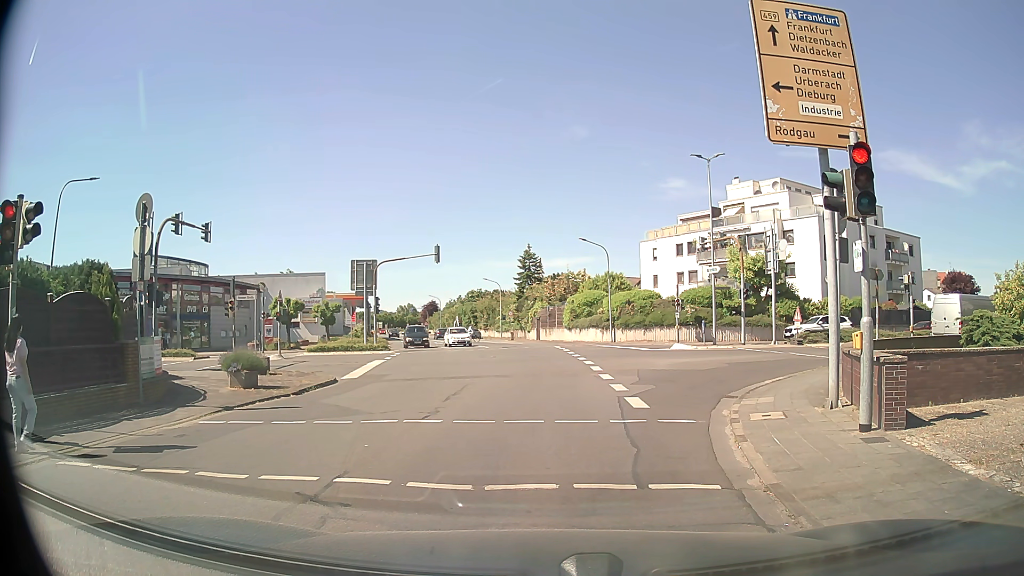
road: tertiary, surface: asphalt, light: Day
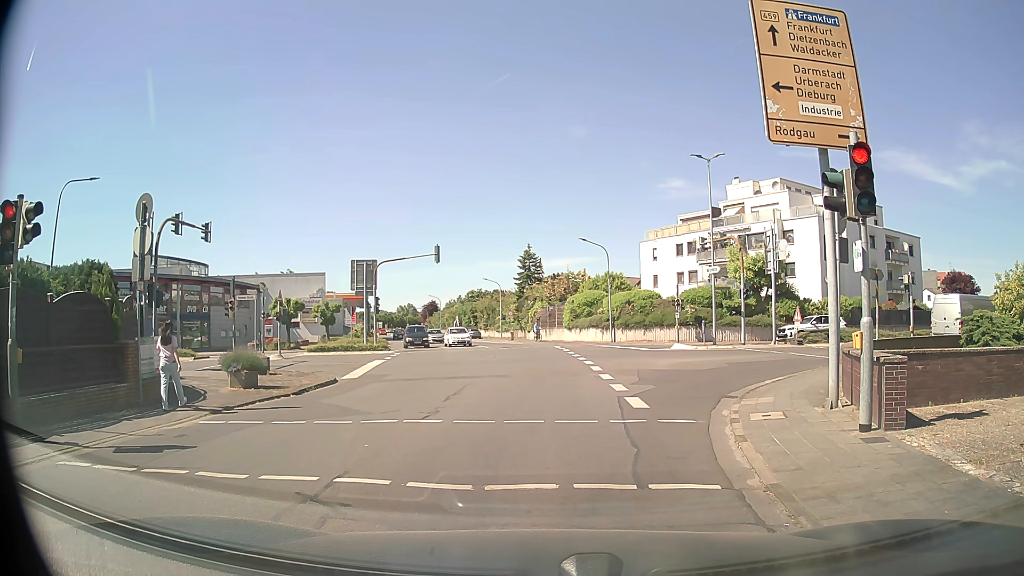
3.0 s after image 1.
(0.0, 0.0) m; 0°
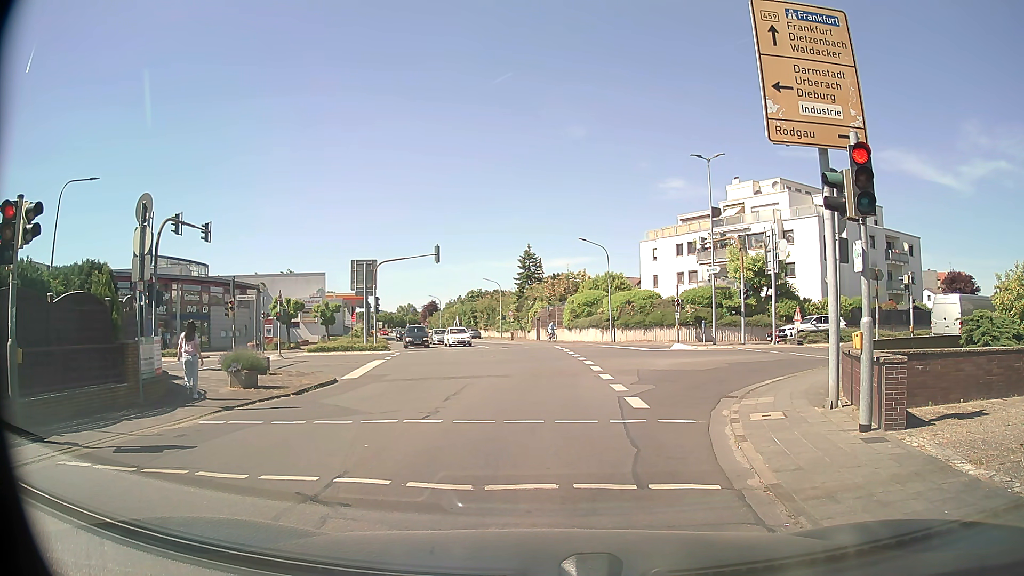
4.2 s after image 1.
(0.0, 0.0) m; 0°
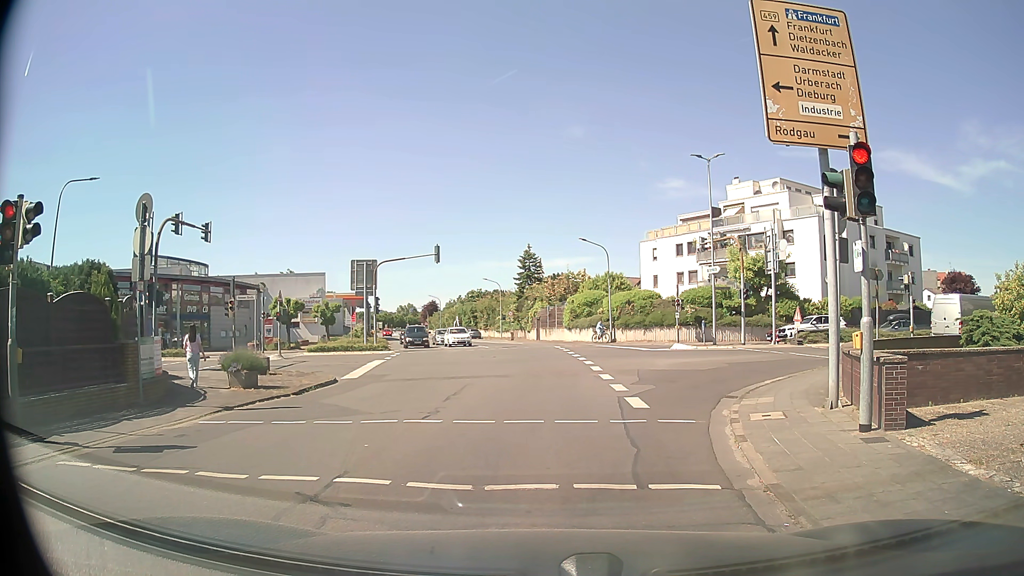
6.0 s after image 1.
(0.0, 0.0) m; 0°
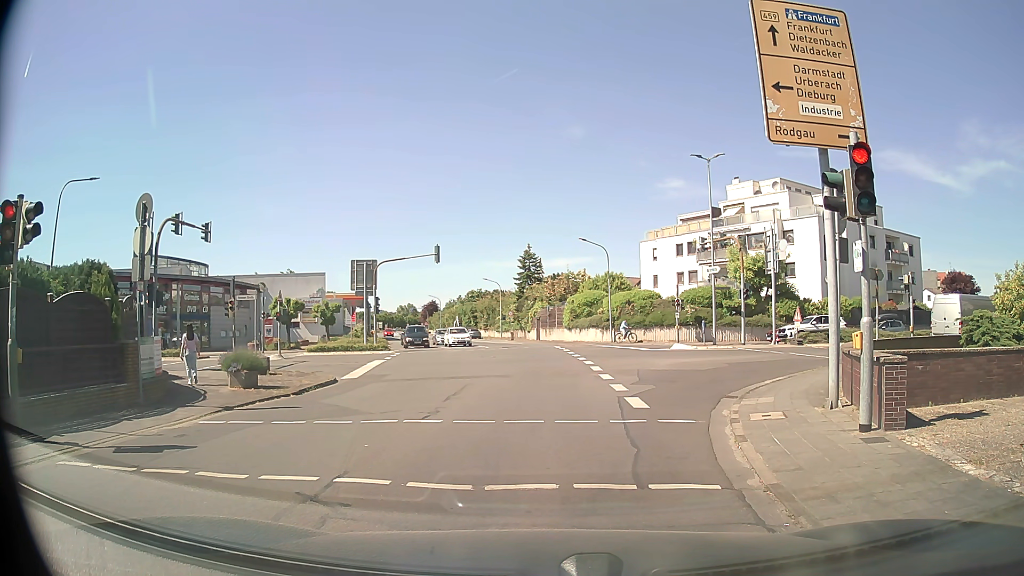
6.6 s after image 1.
(0.0, 0.0) m; 0°
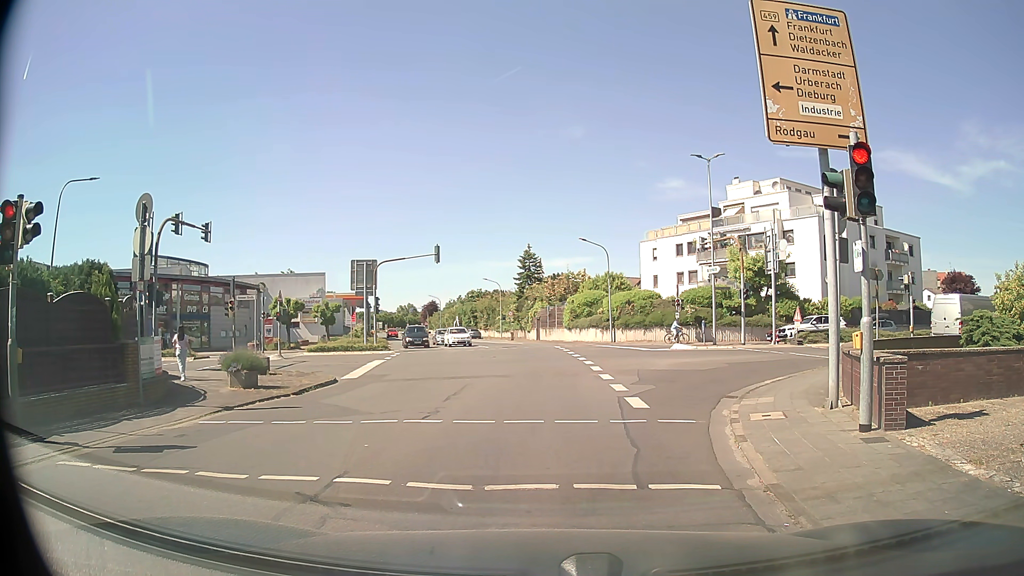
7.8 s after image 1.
(0.0, 0.0) m; 0°
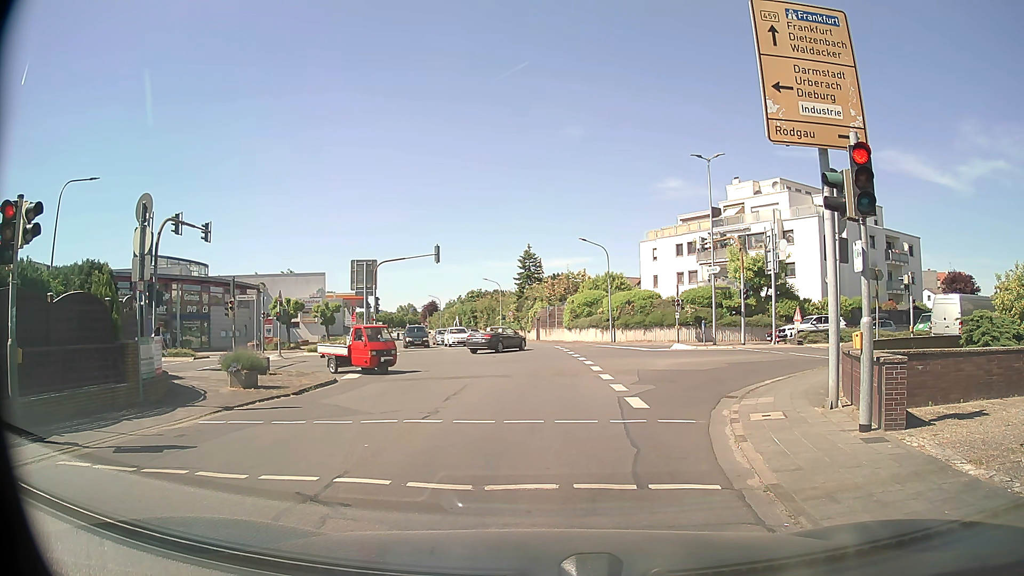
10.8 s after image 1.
(0.0, 0.0) m; 0°
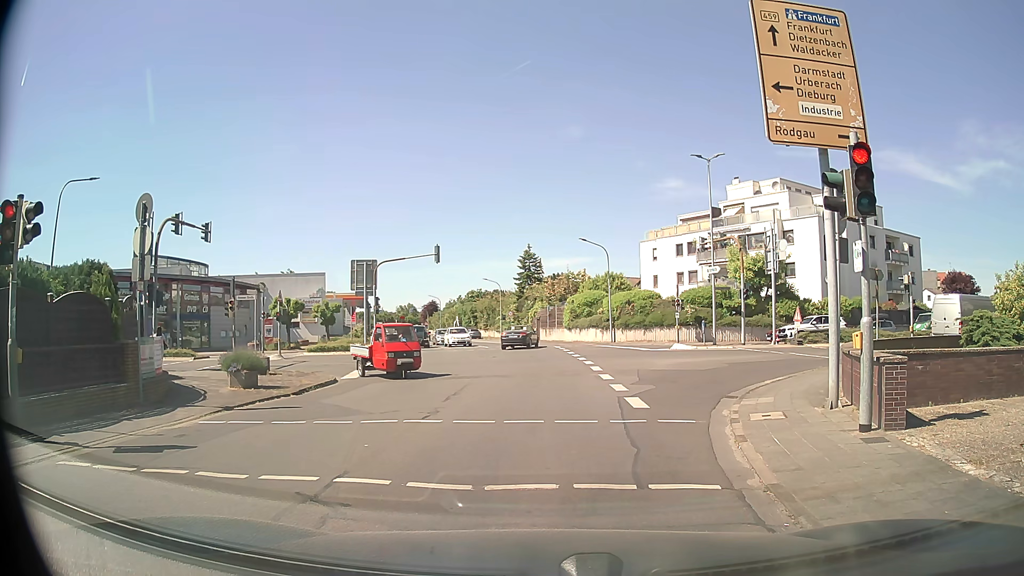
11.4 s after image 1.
(0.0, 0.0) m; 0°
(0, +10) (0, +20) (0, +30) (-1, +40) (-2, +50) (-4, +60) (-7, +69) (-9, +79) (-12, +89) (-14, +98) m
